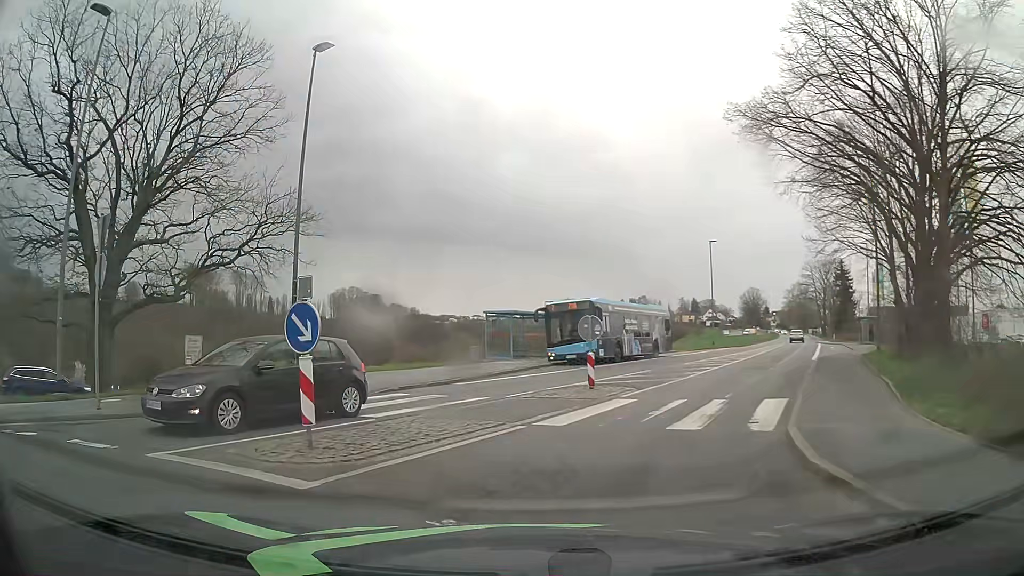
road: tertiary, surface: asphalt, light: Day
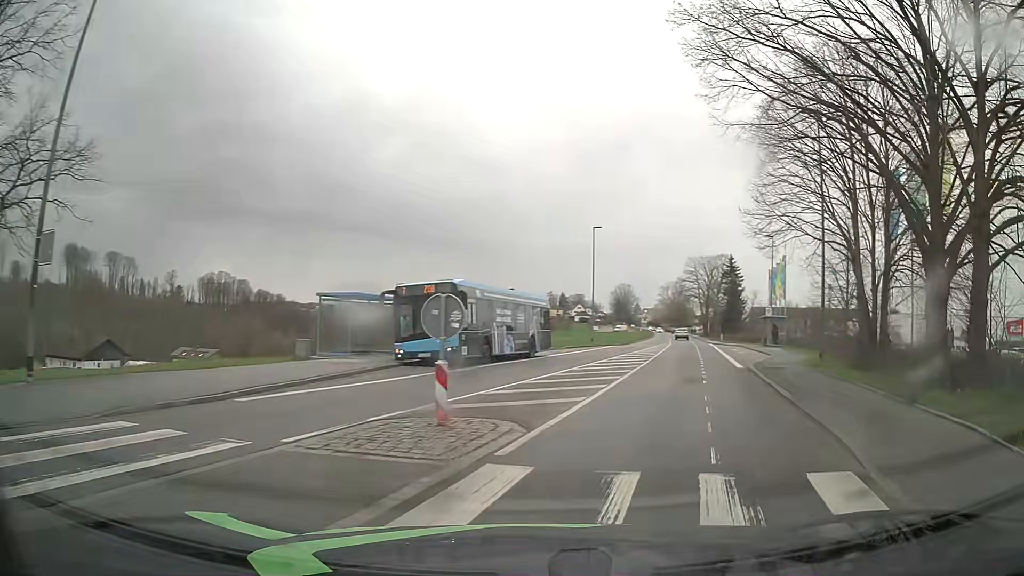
(+0.6, +7.2) m; +11°
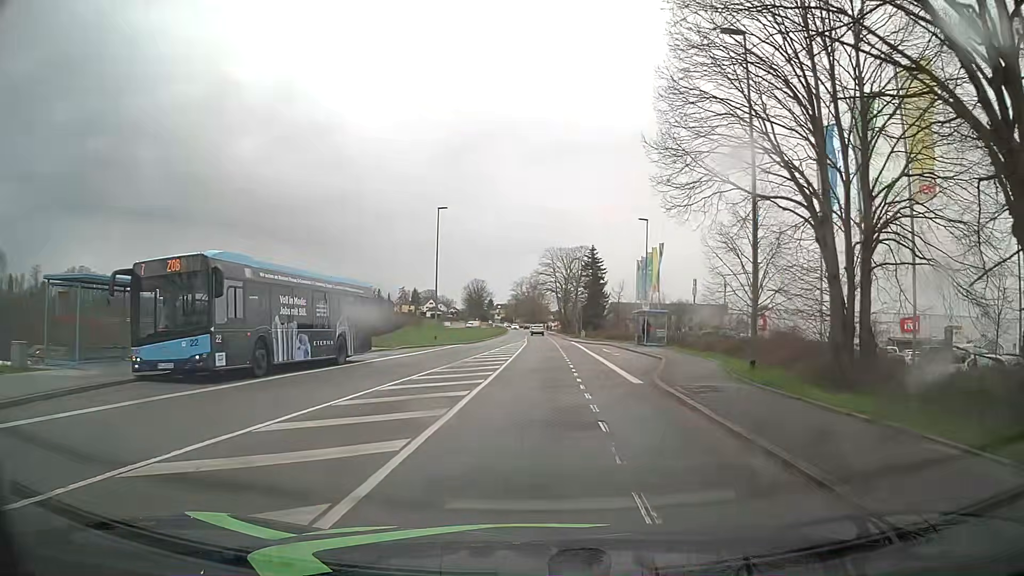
(+1.4, +8.3) m; +14°
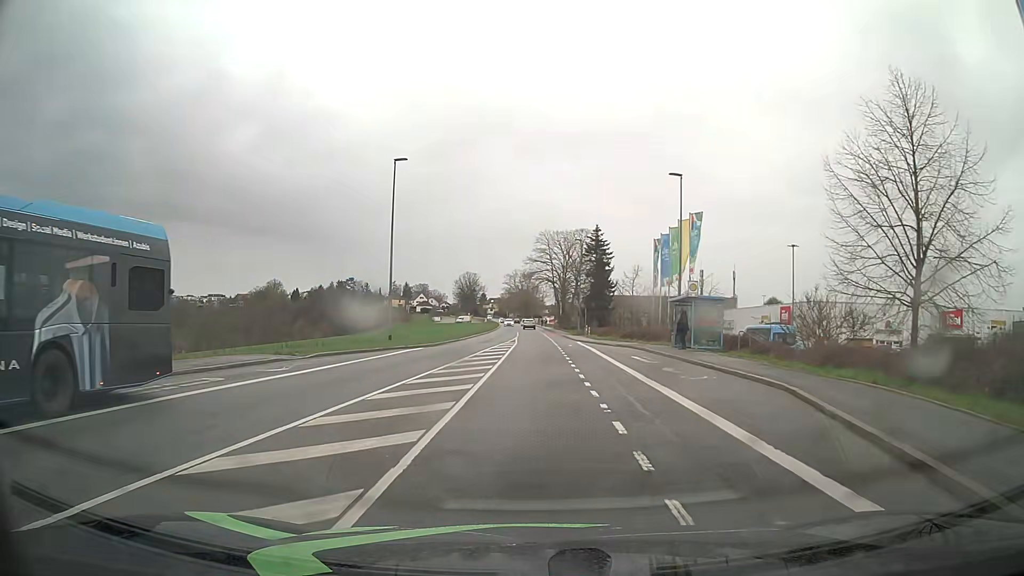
(+0.1, +14.7) m; +1°
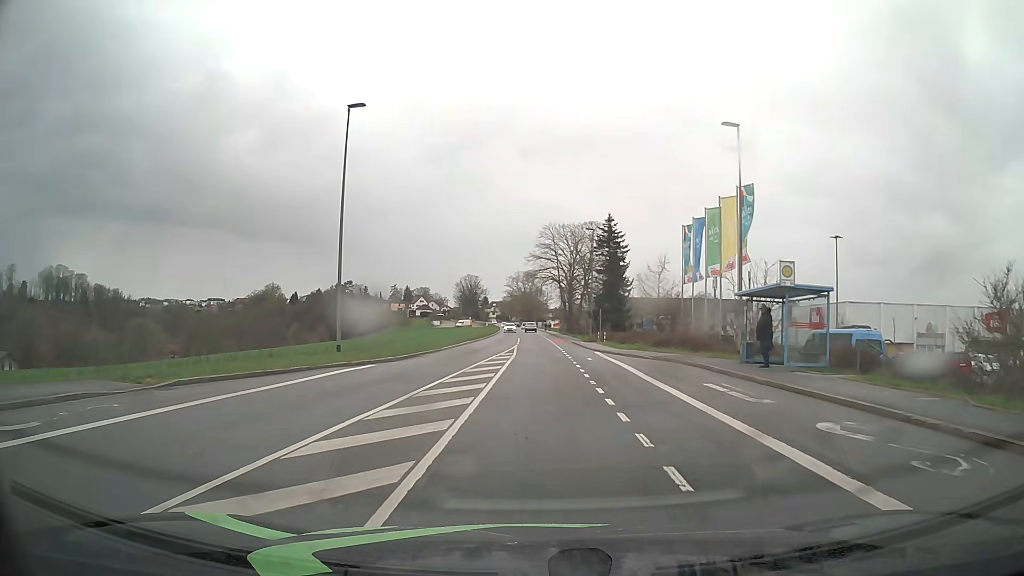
(-0.1, +10.8) m; -1°
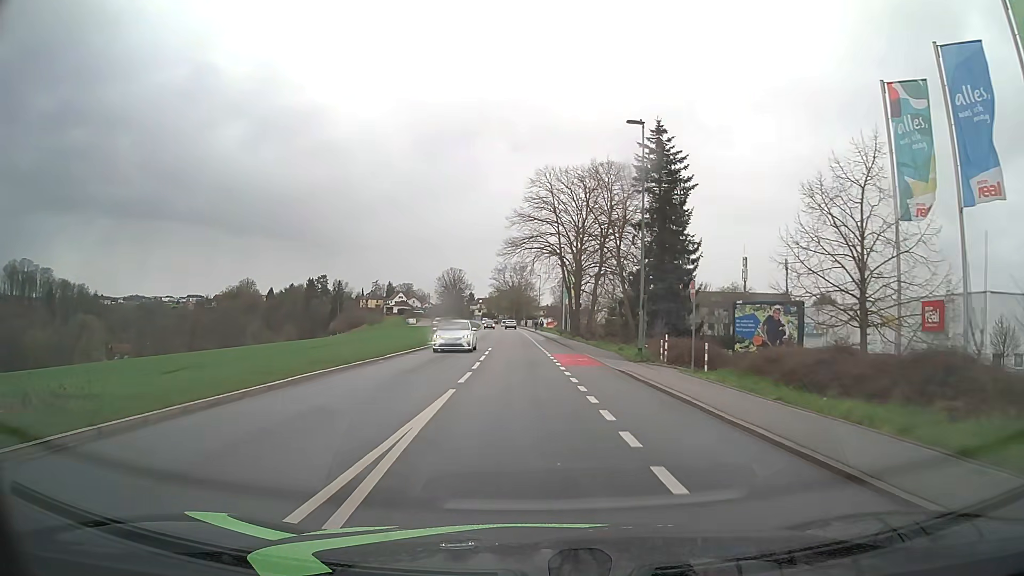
(+0.2, +32.6) m; 0°
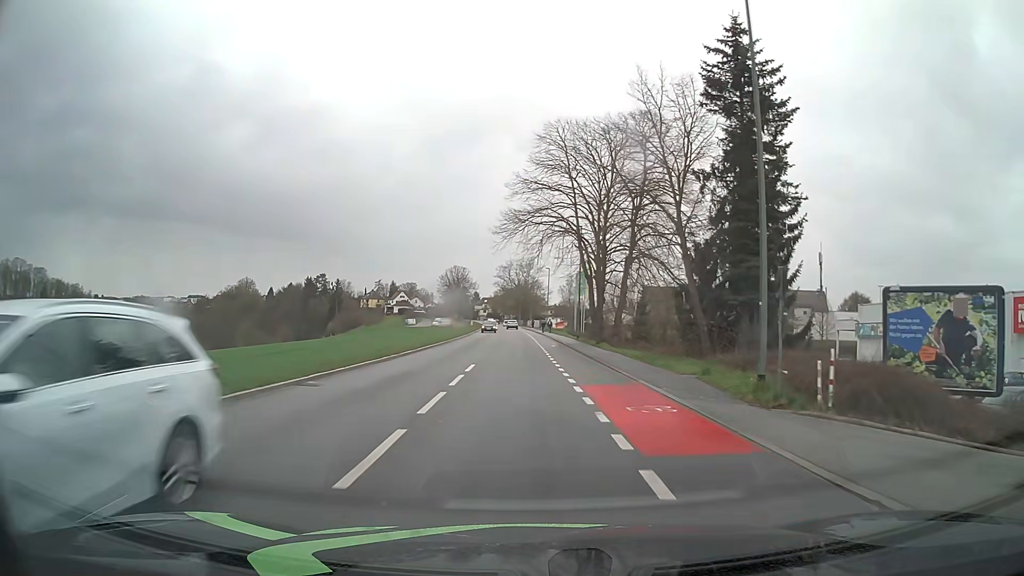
(0.0, +14.3) m; 0°
